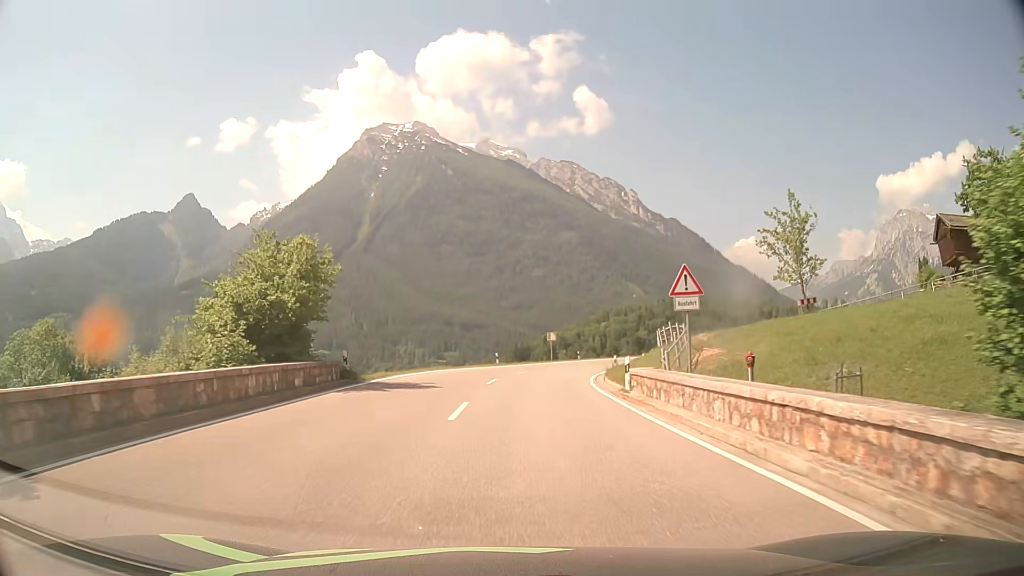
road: primary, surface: asphalt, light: Day
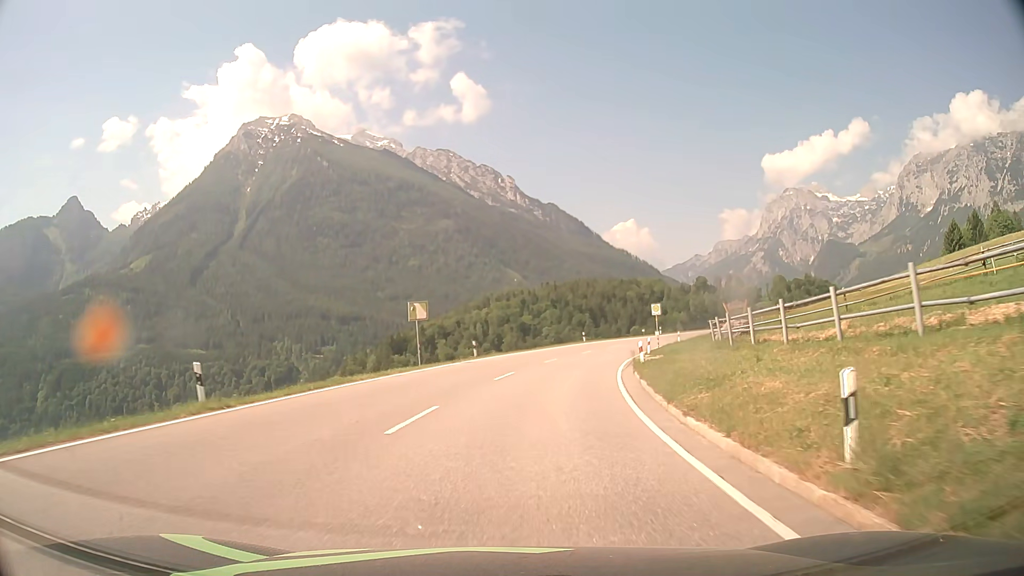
(+2.6, +37.7) m; +10°
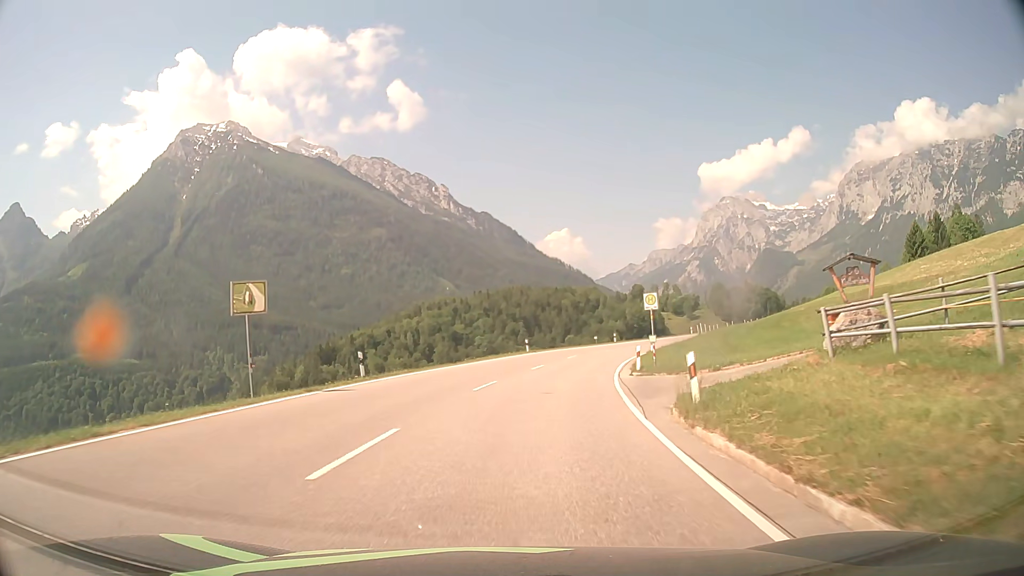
(+0.8, +14.9) m; +6°
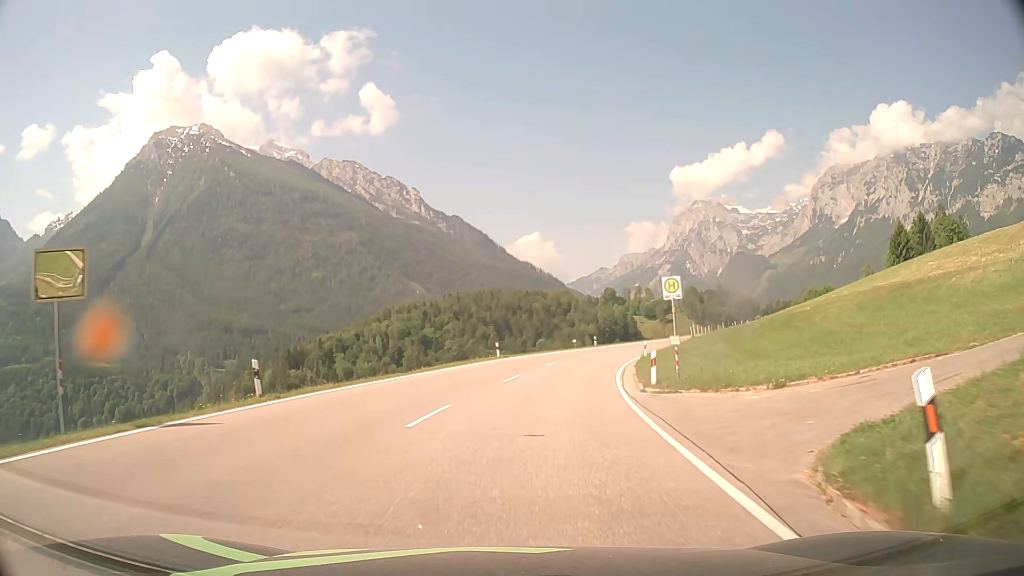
(+0.2, +7.7) m; +3°
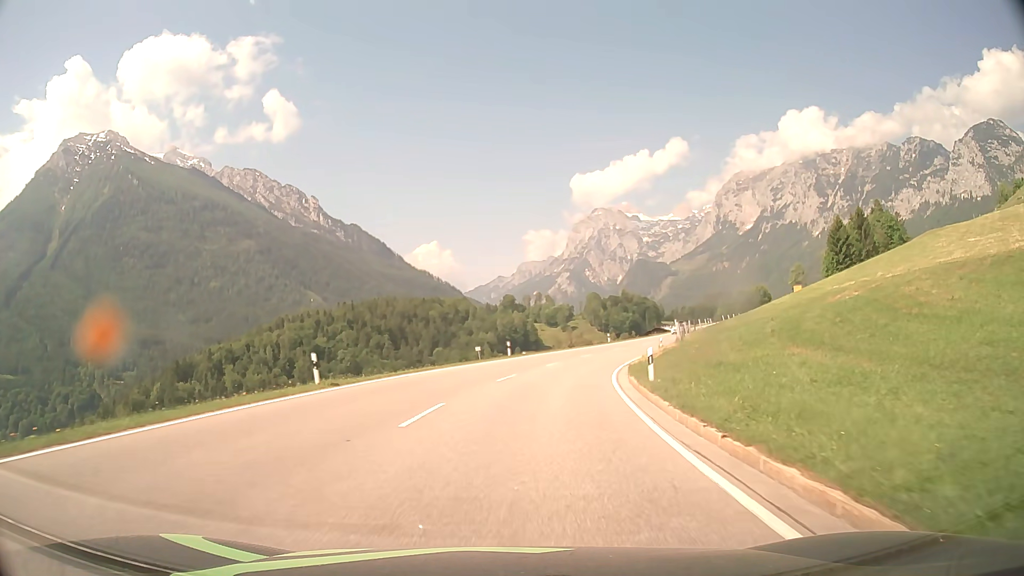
(+1.8, +23.9) m; +9°
